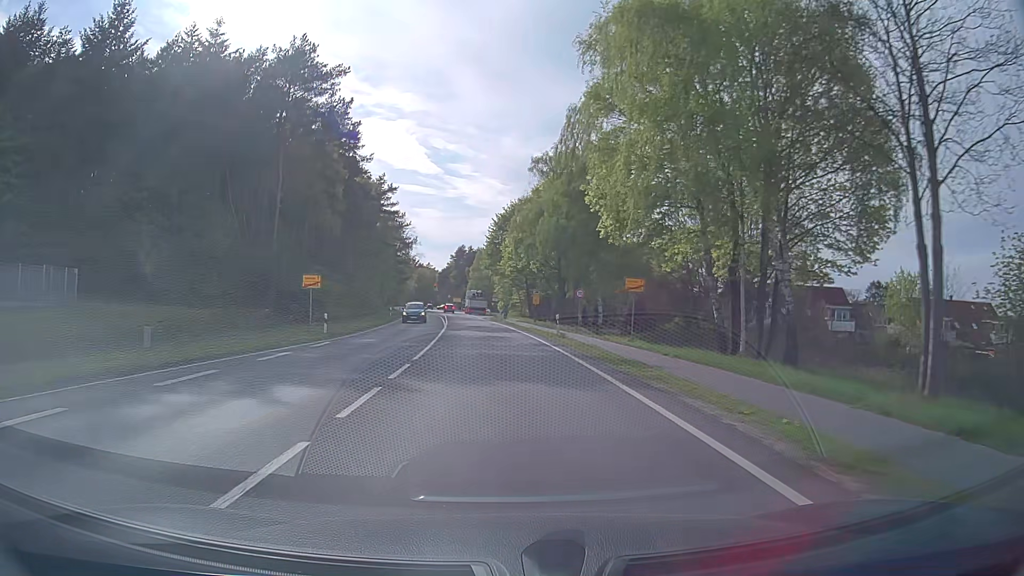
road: primary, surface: asphalt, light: Day
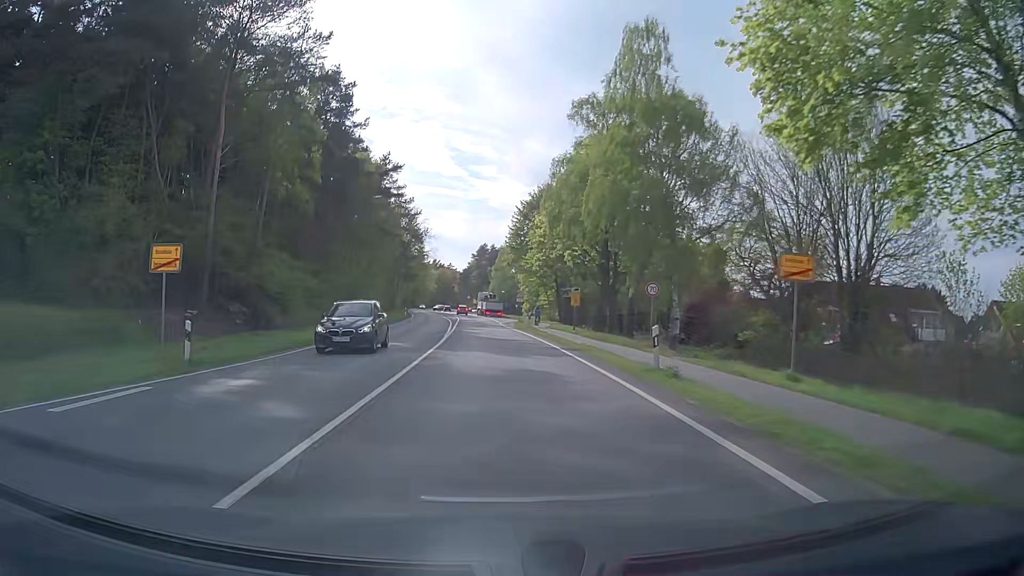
(-0.3, +15.8) m; -2°
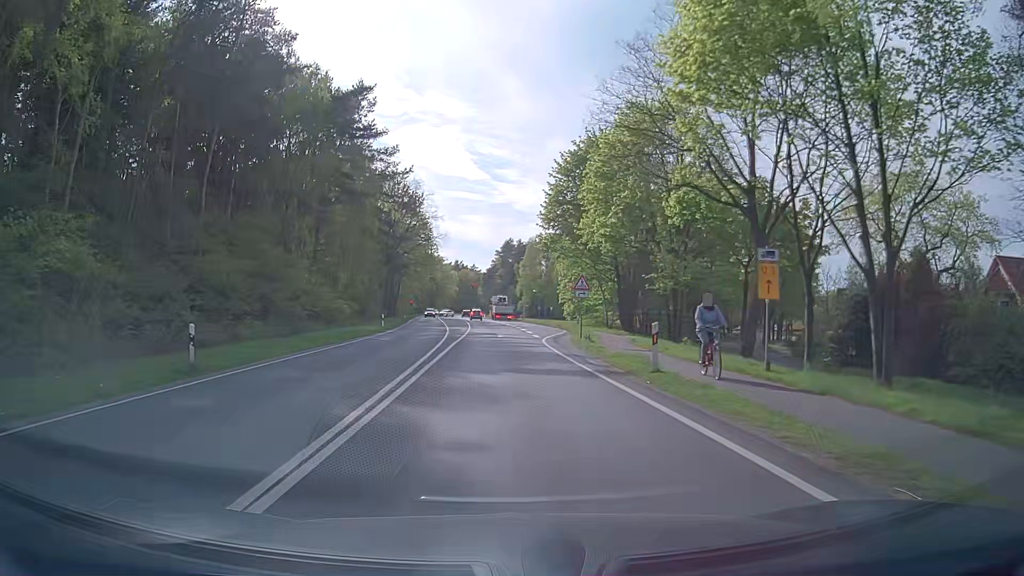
(-0.7, +30.8) m; -2°
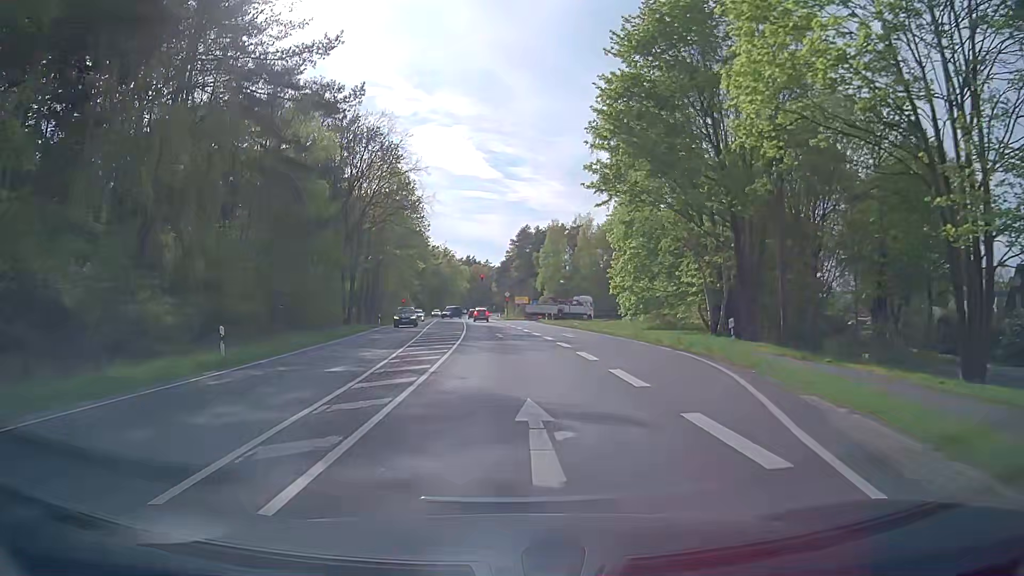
(-0.4, +30.5) m; -2°
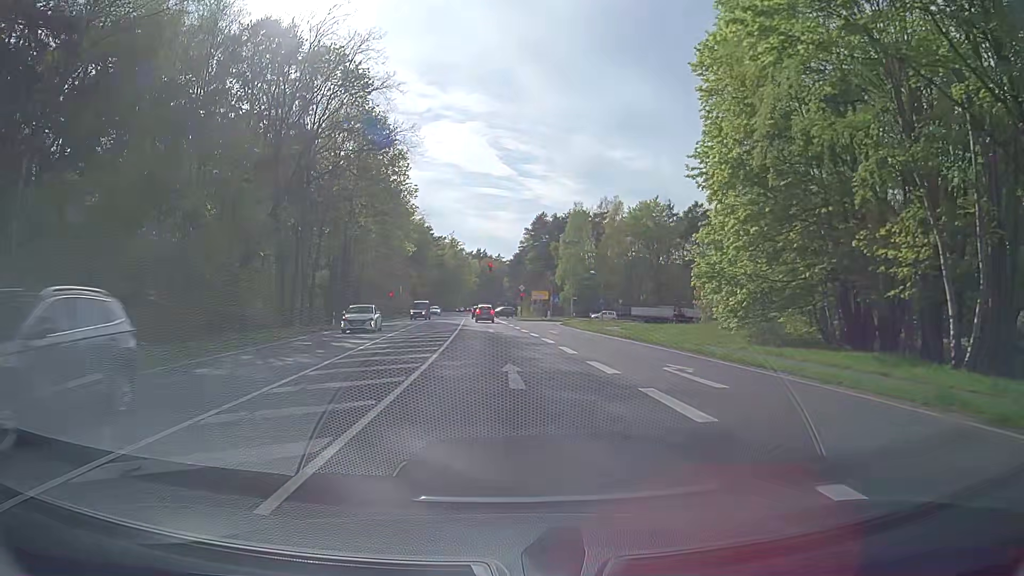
(-0.1, +21.5) m; -1°
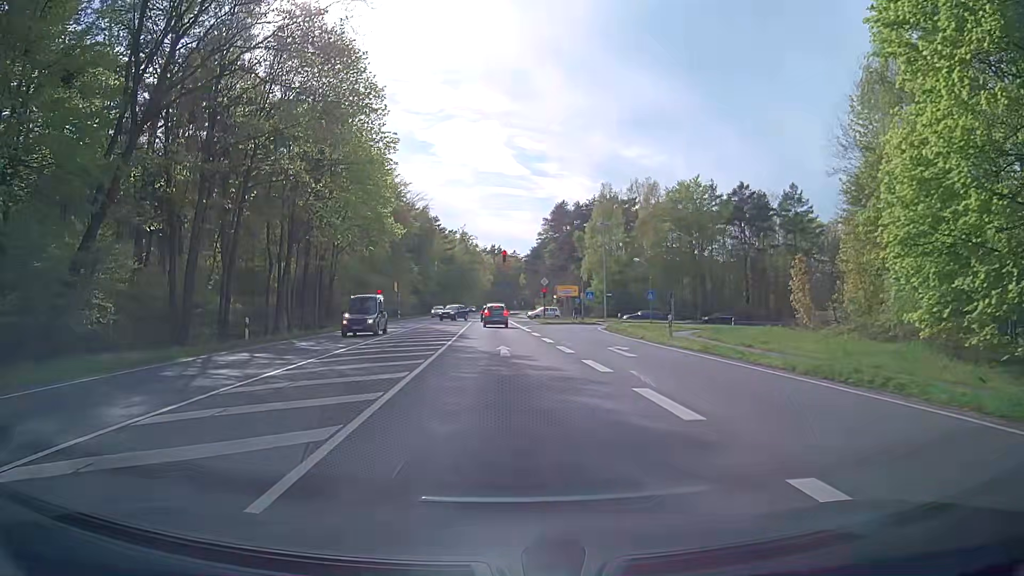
(-0.1, +17.4) m; -1°
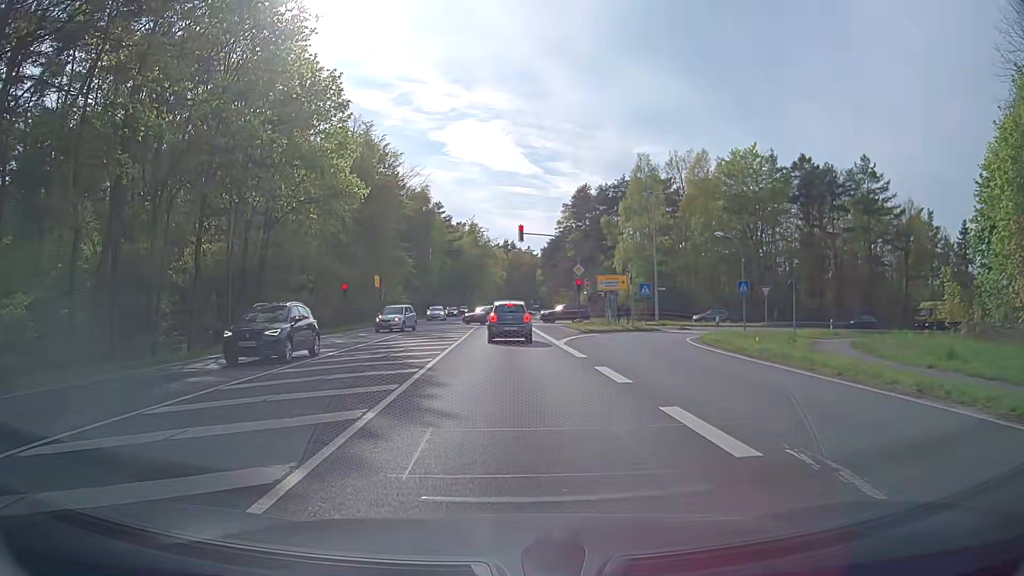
(0.0, +19.4) m; -2°
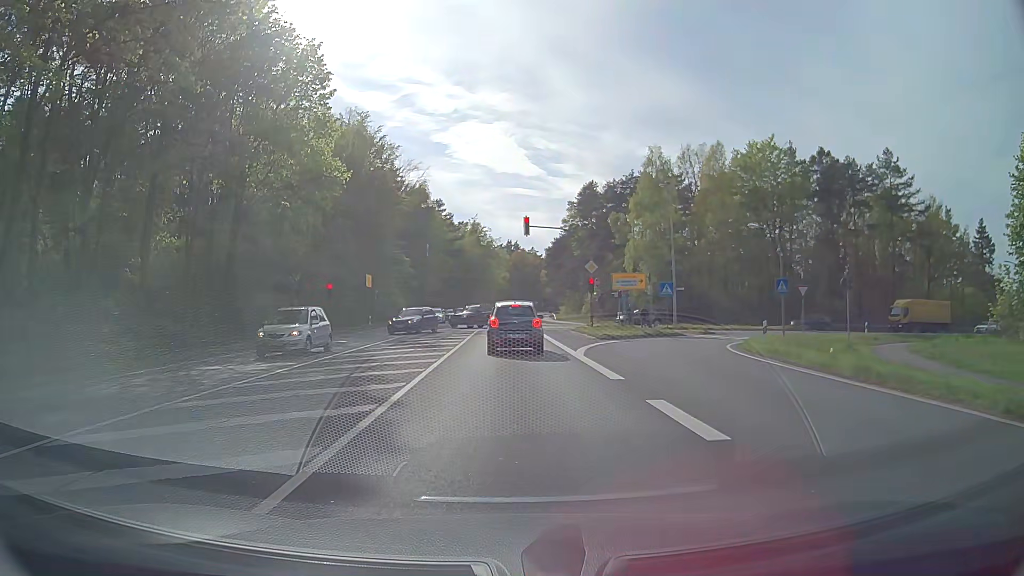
(+0.1, +5.0) m; -1°
